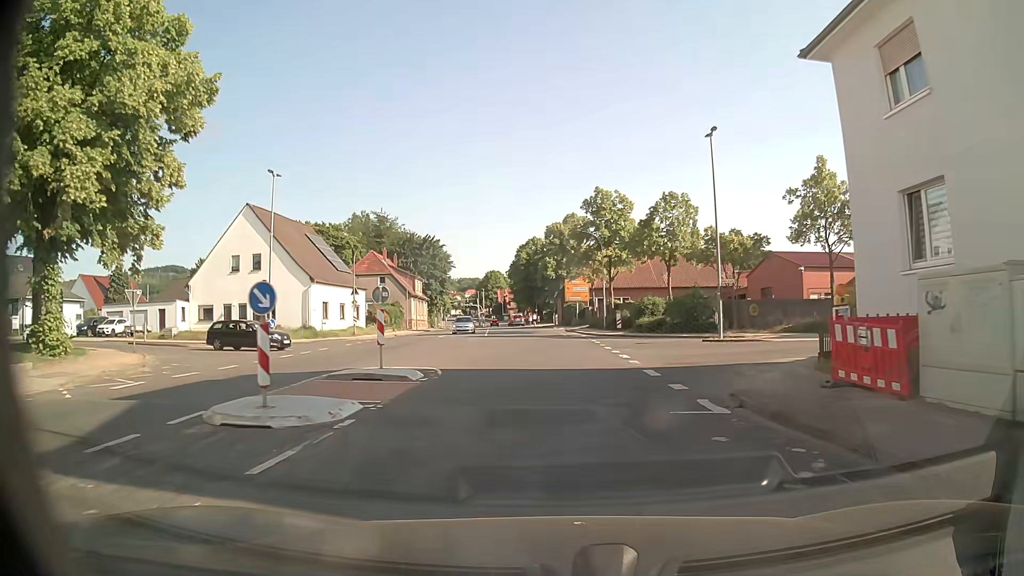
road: tertiary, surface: asphalt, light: Day
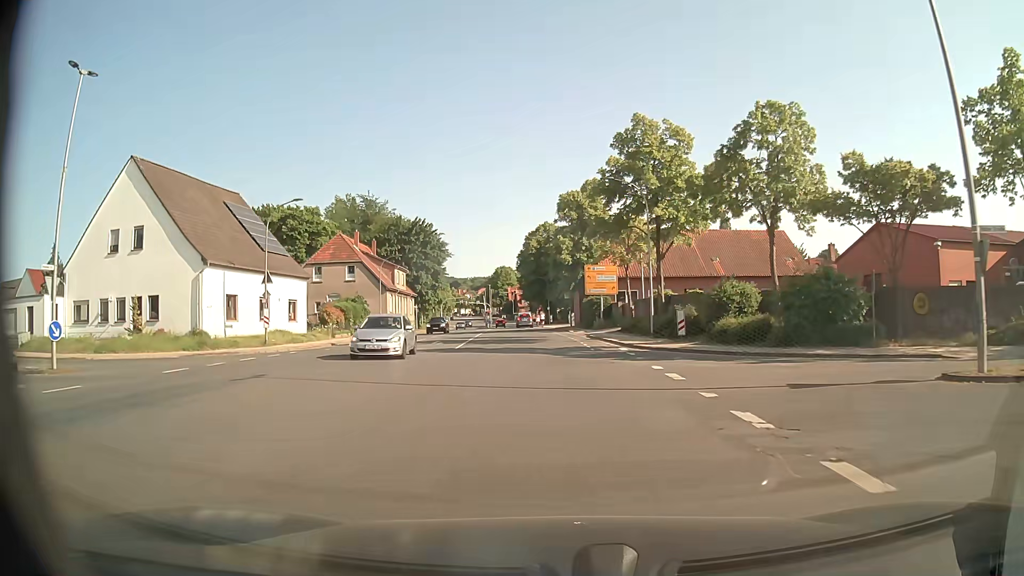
(0.0, +19.5) m; -1°
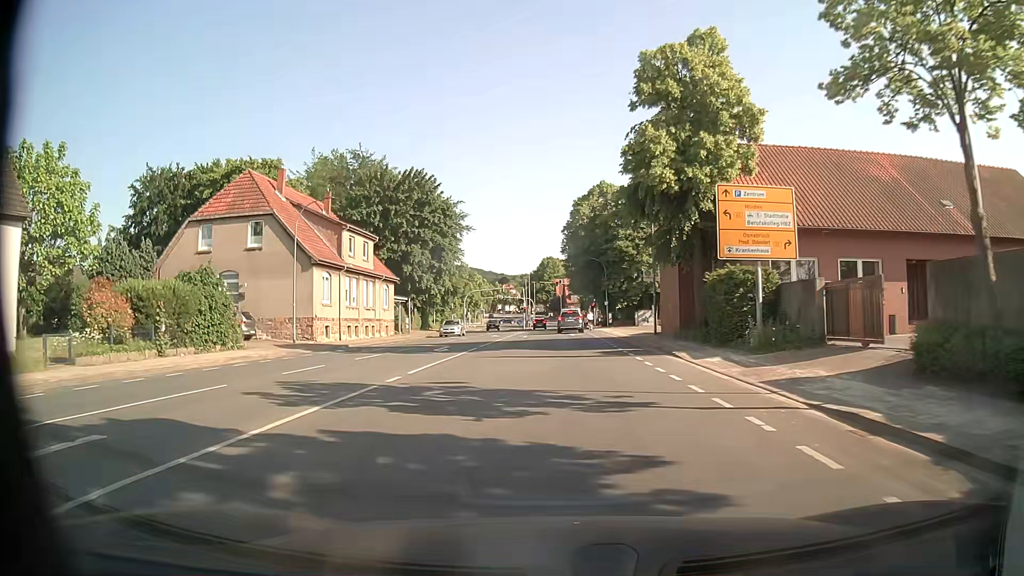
(-0.9, +32.4) m; -4°
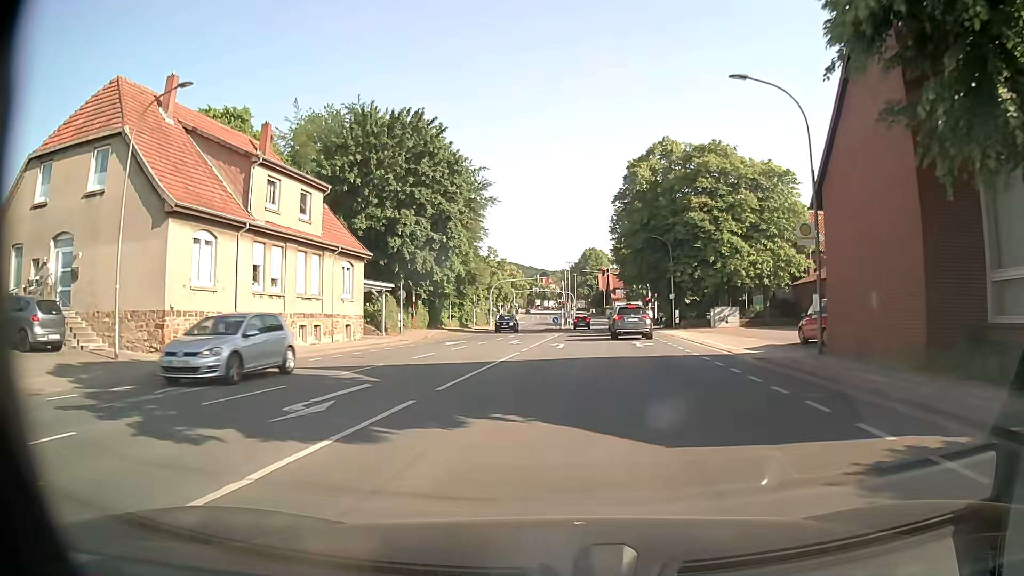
(-0.6, +18.6) m; -4°
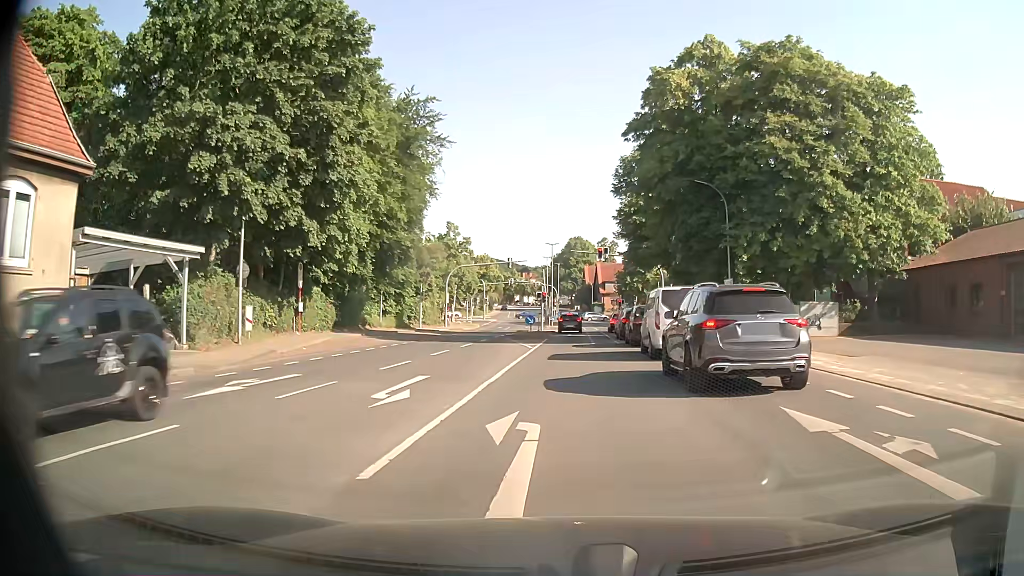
(+0.3, +22.7) m; +1°
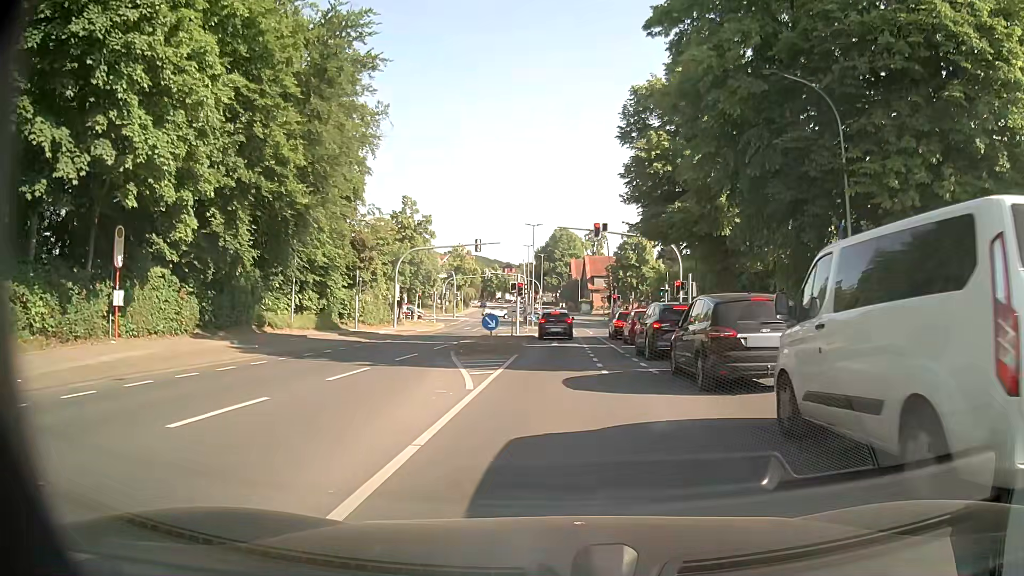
(+0.3, +15.1) m; +2°
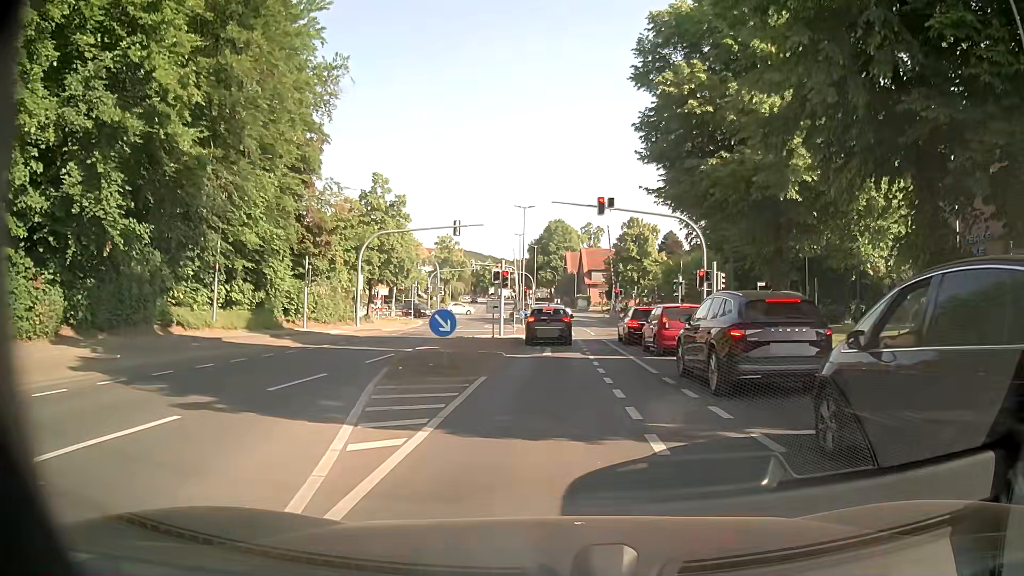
(0.0, +8.5) m; 0°
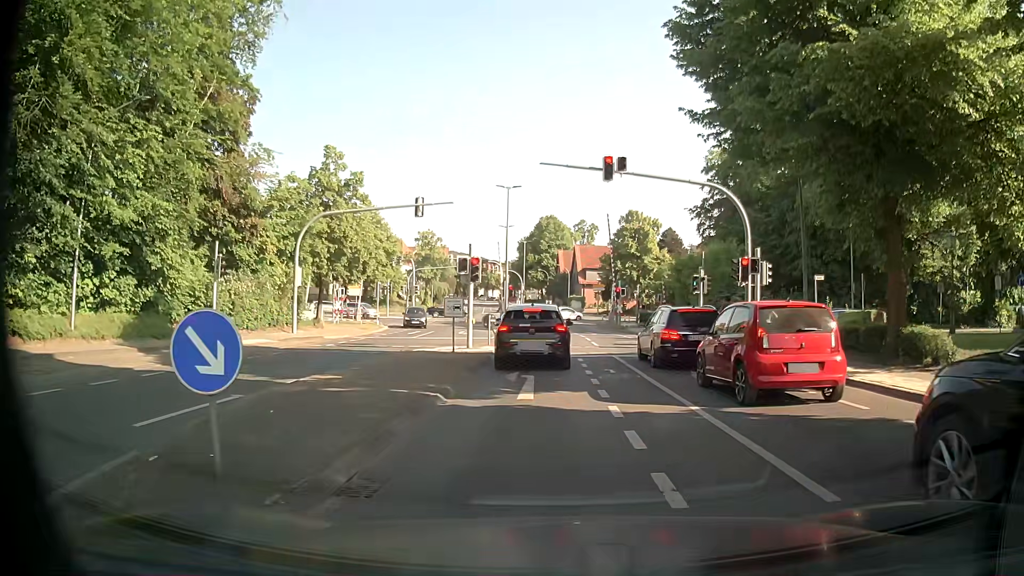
(+0.1, +9.5) m; 0°
